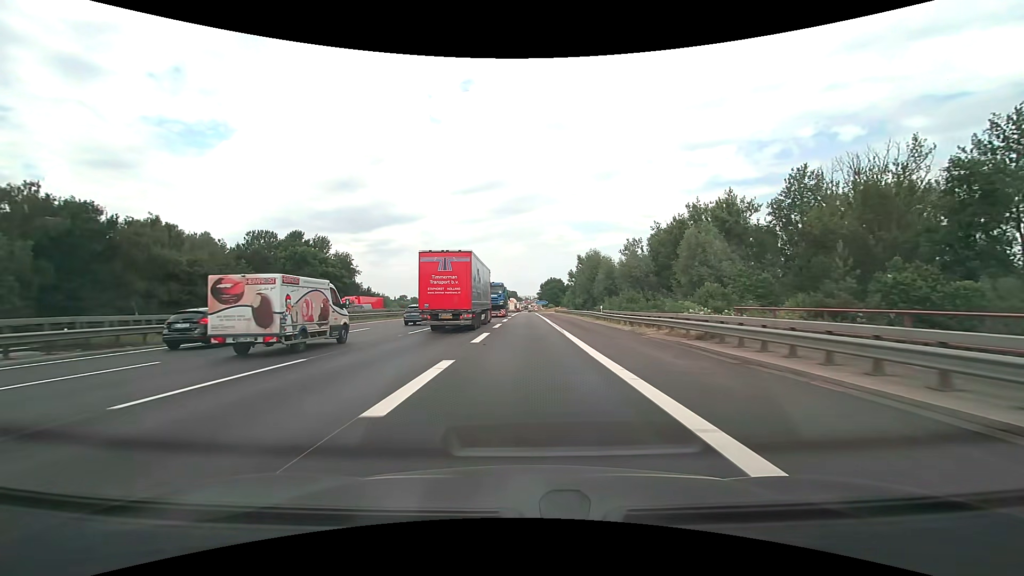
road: motorway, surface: asphalt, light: Day
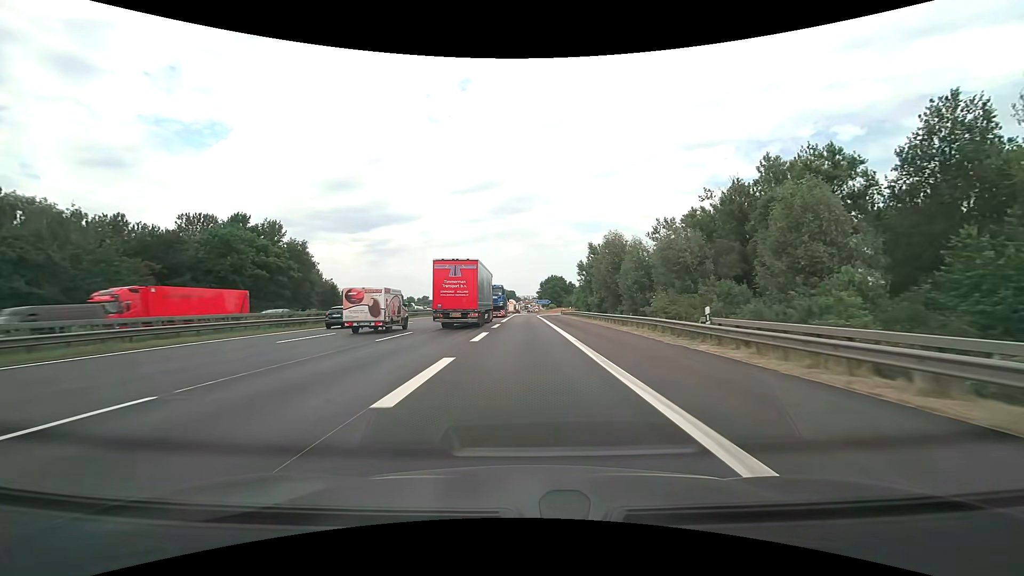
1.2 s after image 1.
(0.0, +23.1) m; 0°
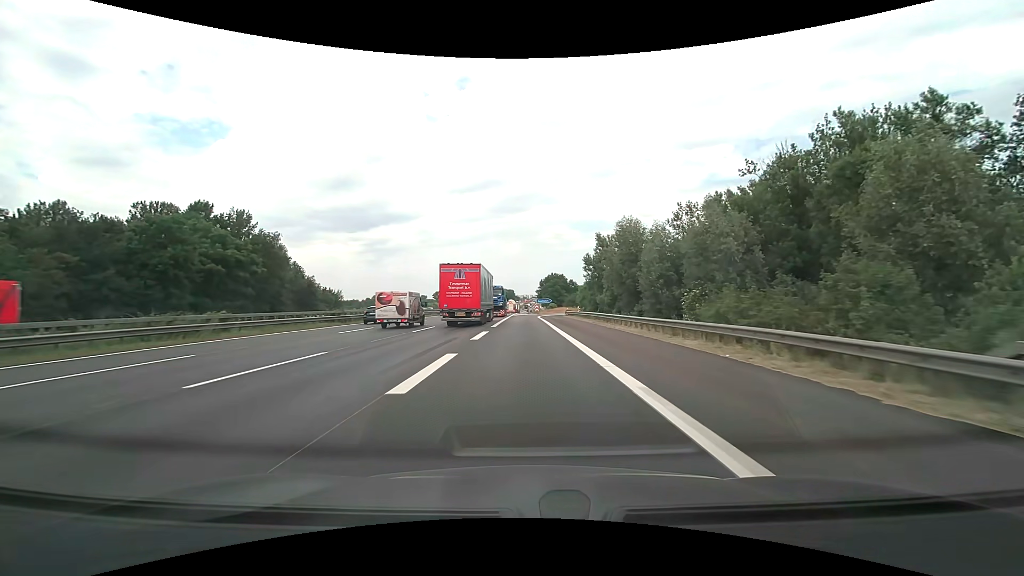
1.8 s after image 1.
(0.0, +11.0) m; 0°
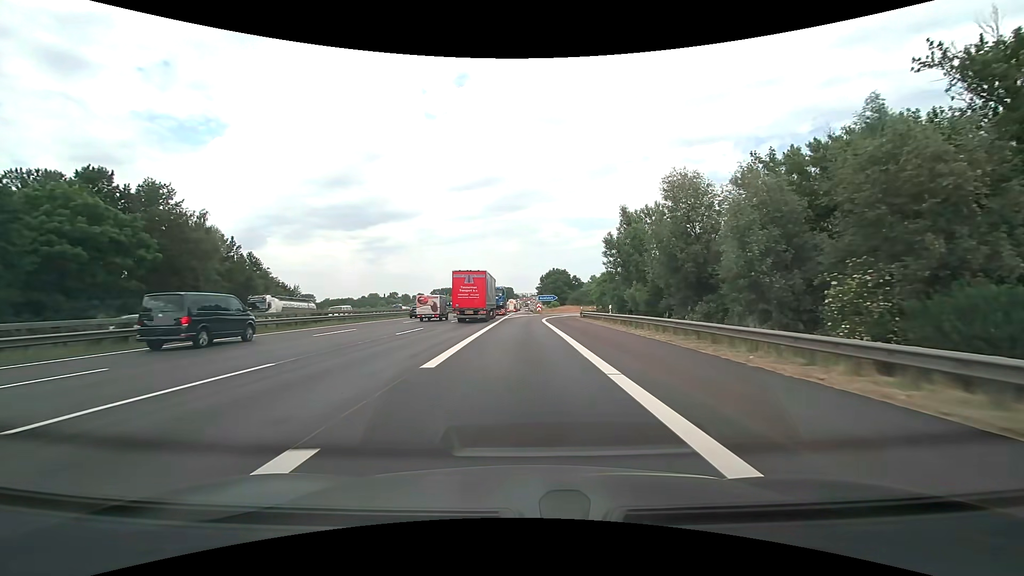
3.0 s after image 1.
(0.0, +20.8) m; 0°
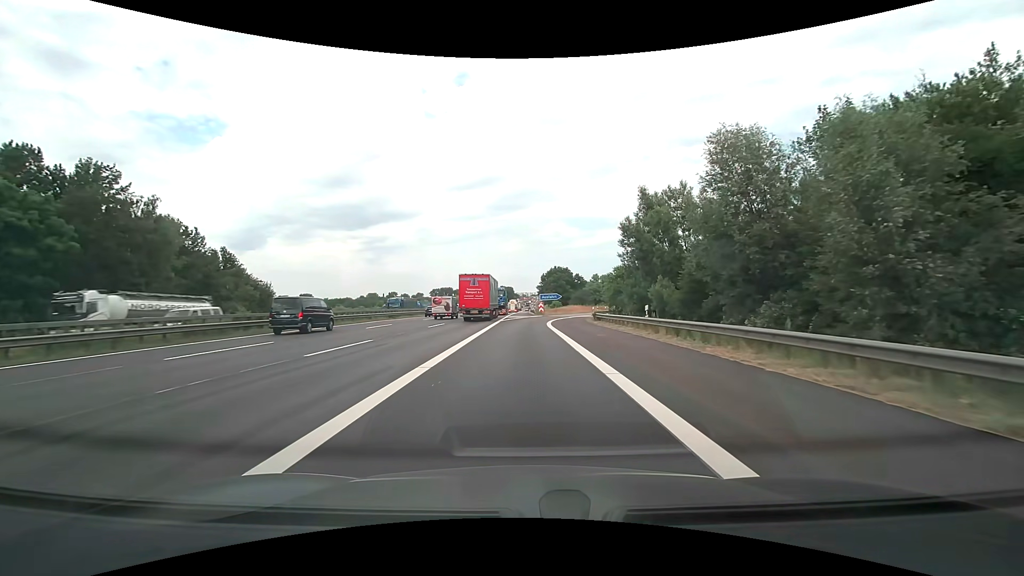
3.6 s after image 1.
(0.0, +9.8) m; 0°
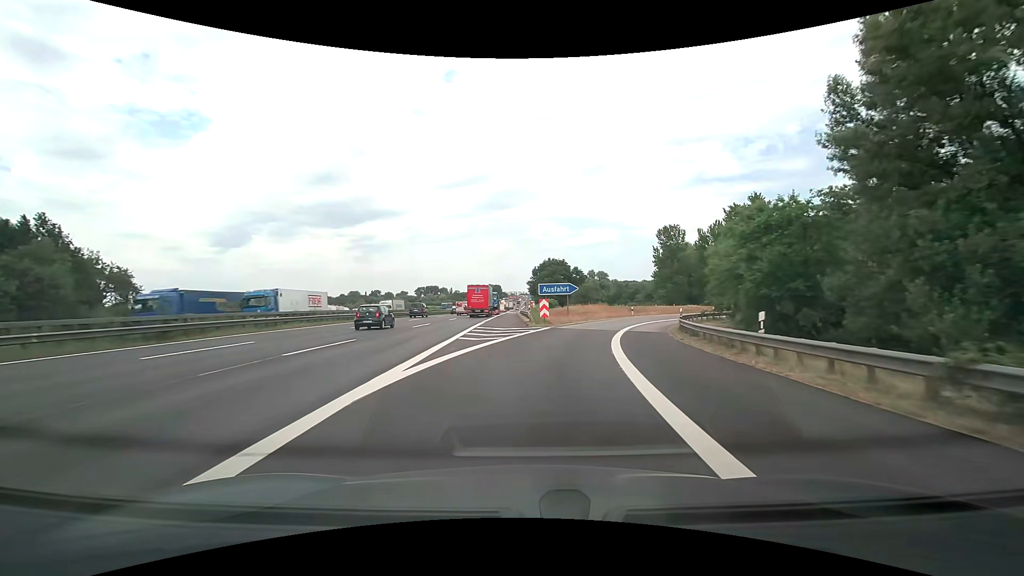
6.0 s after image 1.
(0.0, +35.7) m; +1°
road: motorway_link
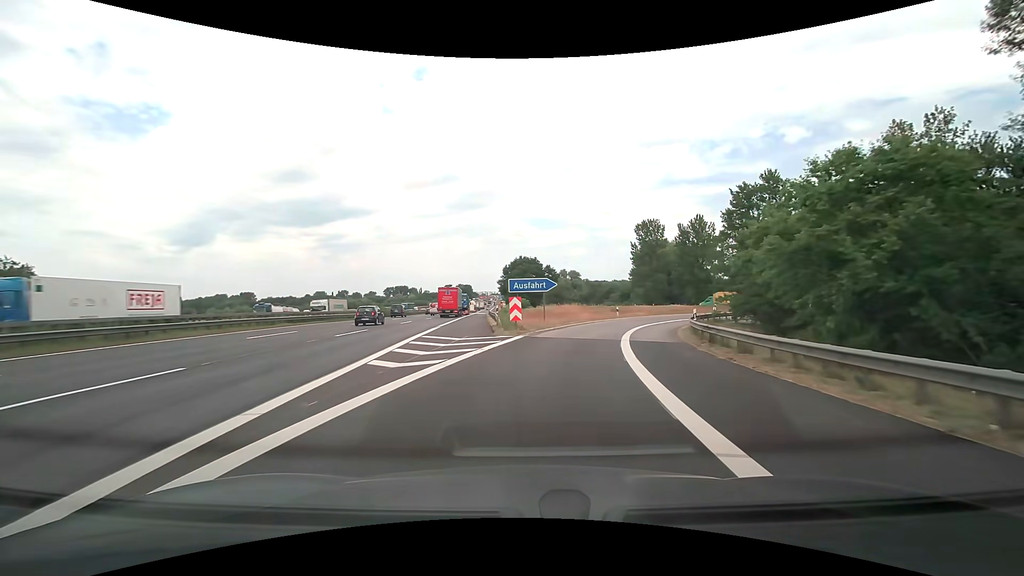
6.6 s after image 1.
(+0.2, +8.2) m; +3°
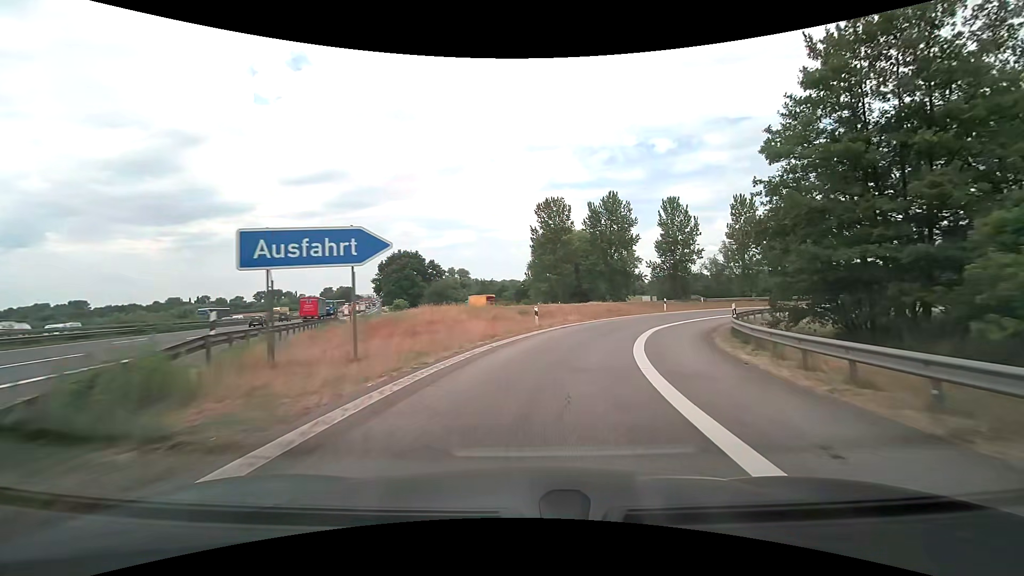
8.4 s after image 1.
(+2.5, +23.3) m; +13°
(+1, +10) (+2, +20) (+6, +29) (+11, +38) (+18, +45) (+26, +50) (+36, +54) (+45, +56) (+55, +55) (+65, +53) m
